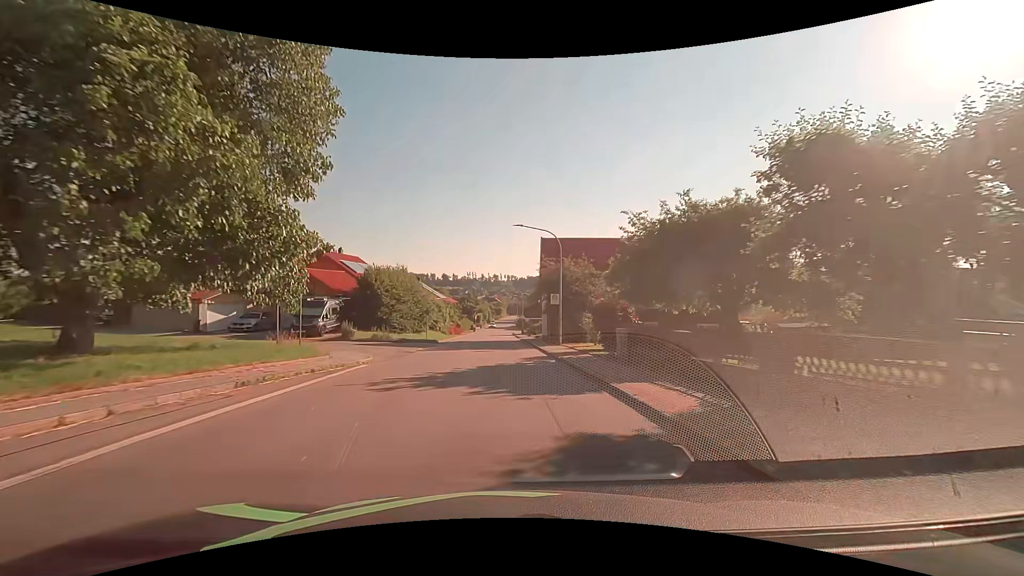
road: tertiary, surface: asphalt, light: Day
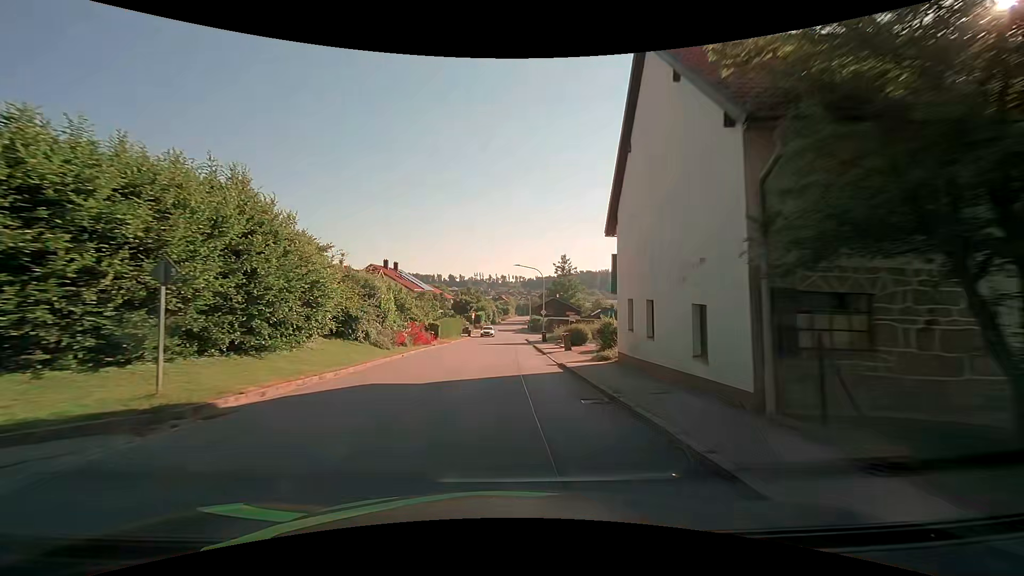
(-0.2, +31.1) m; -1°
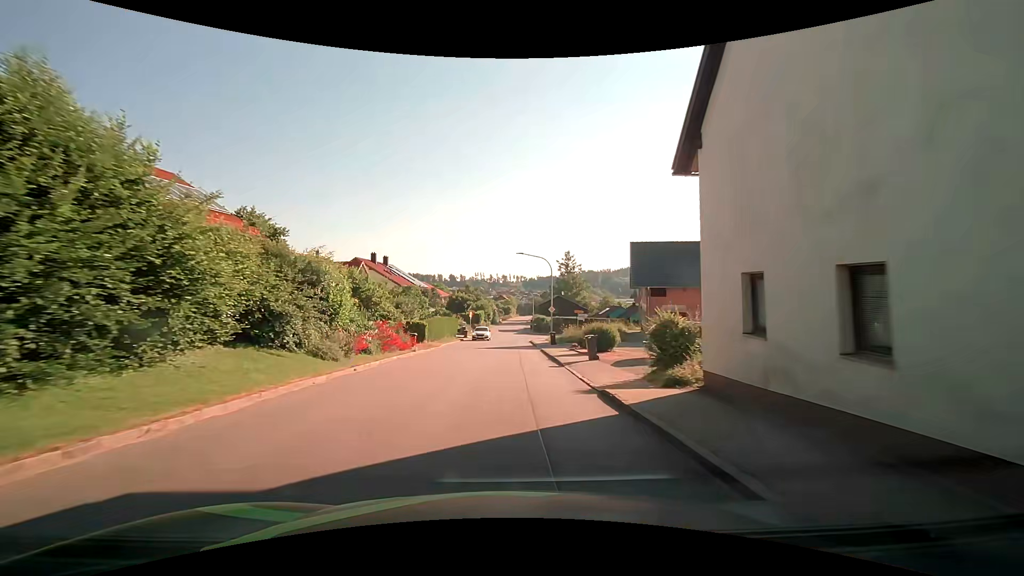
(-0.1, +7.8) m; -1°
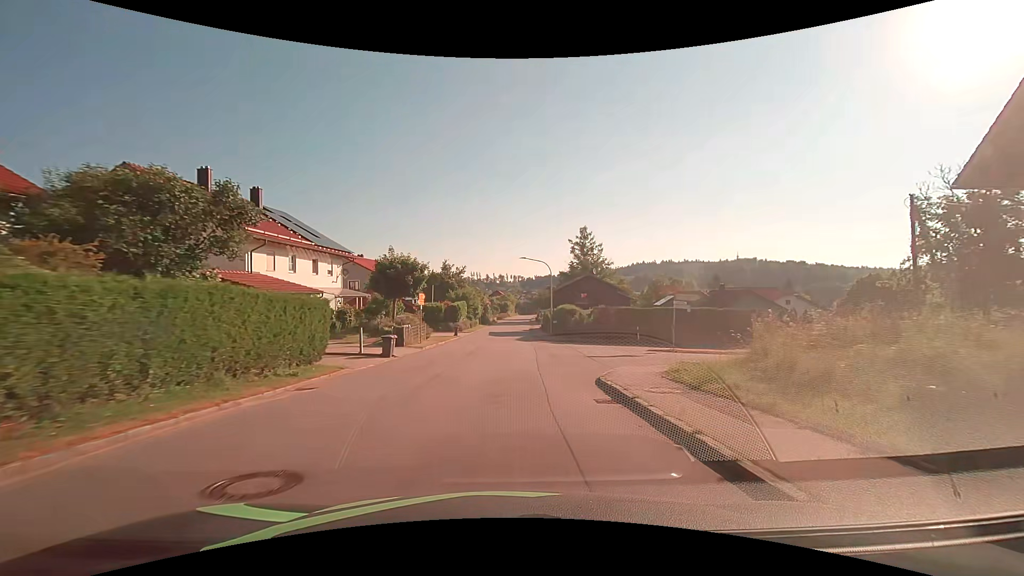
(+0.2, +39.0) m; +1°
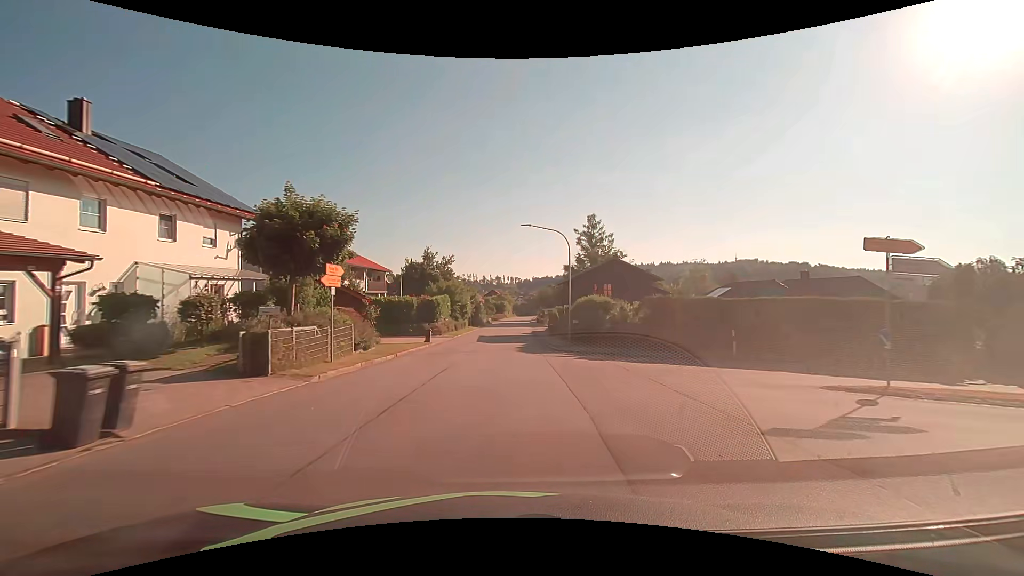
(0.0, +15.6) m; +1°
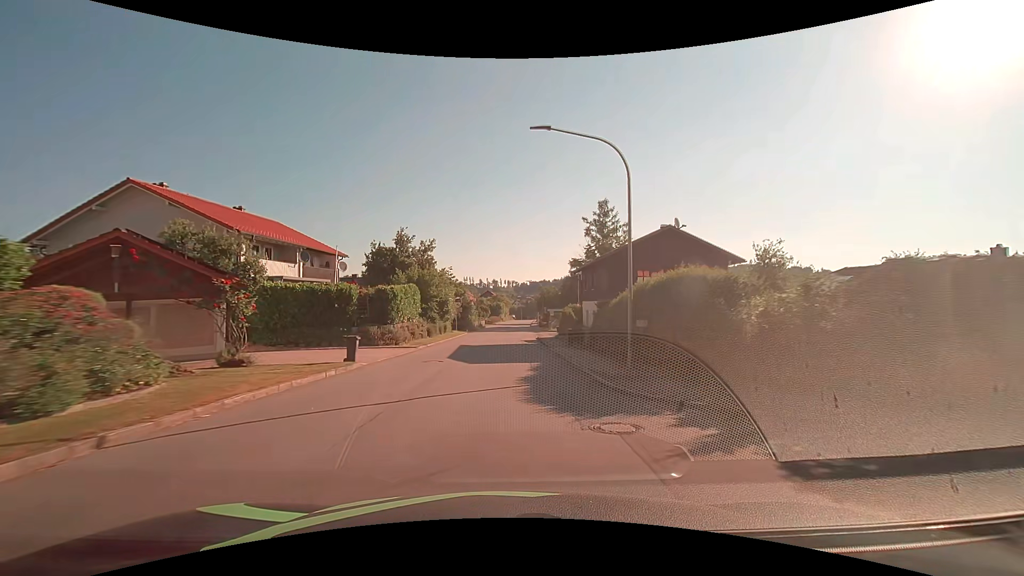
(0.0, +15.5) m; 0°
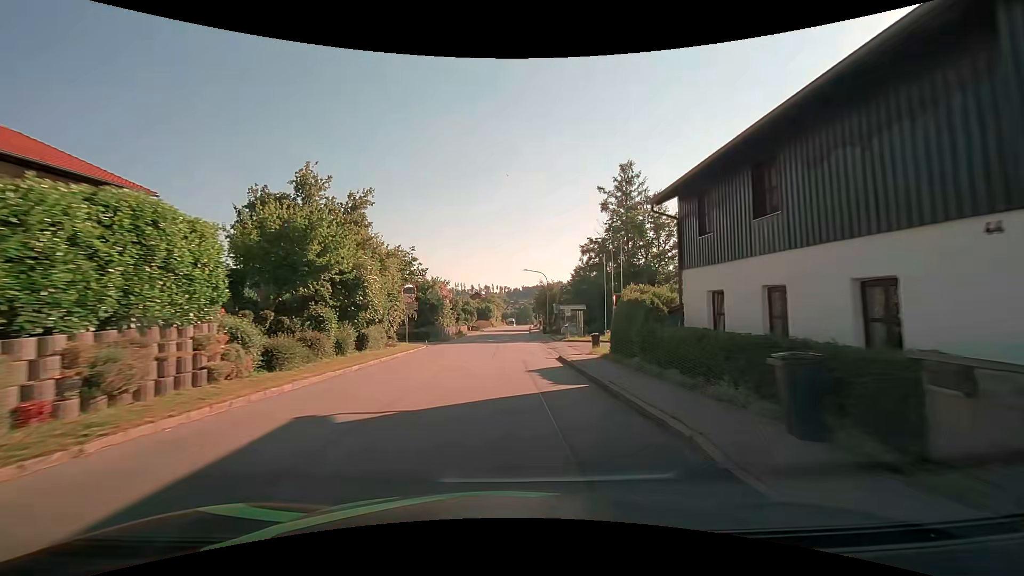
(+0.2, +23.2) m; +1°
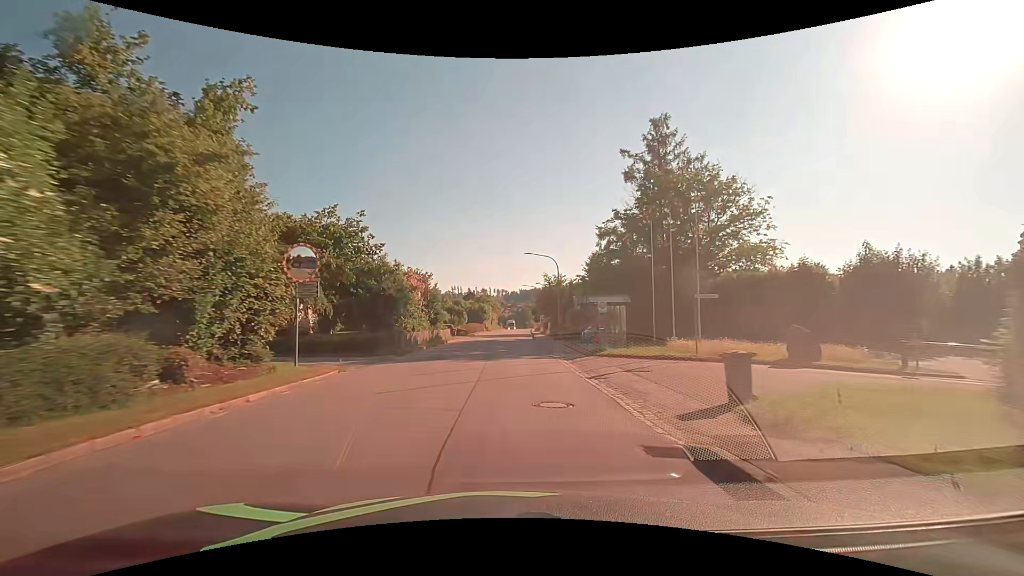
(0.0, +15.6) m; 0°
(0, +10) (0, +20) (0, +30) (+1, +40) (+1, +50) (+1, +60) (+1, +70) (+2, +80) (+2, +90) (+3, +100) m
